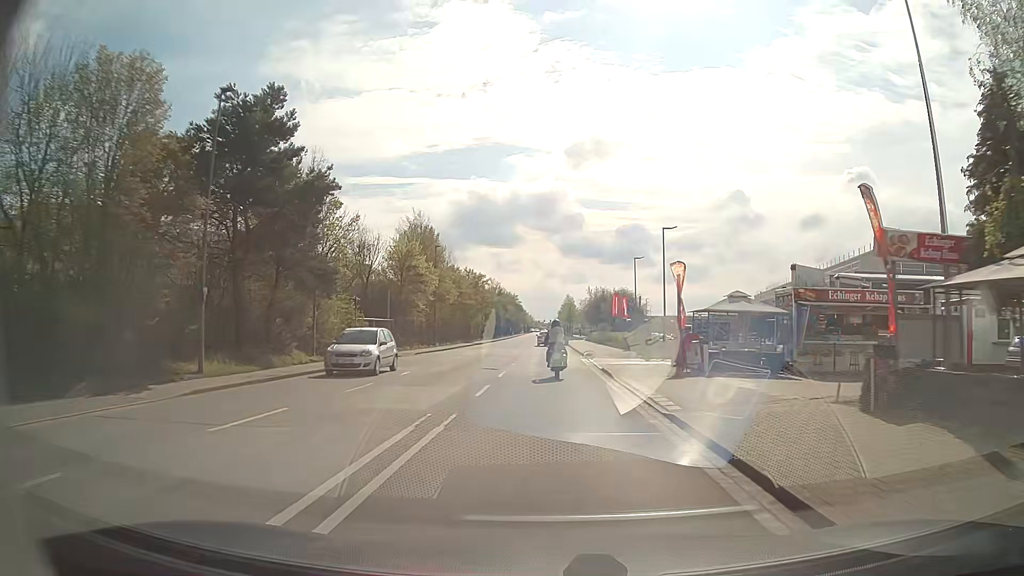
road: residential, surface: asphalt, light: Day
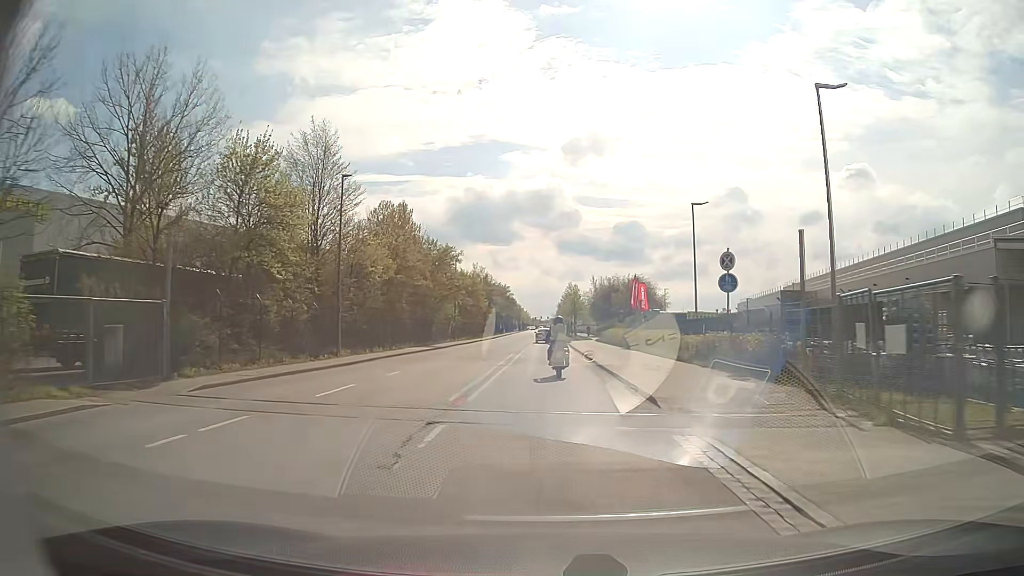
(-0.1, +25.4) m; 0°
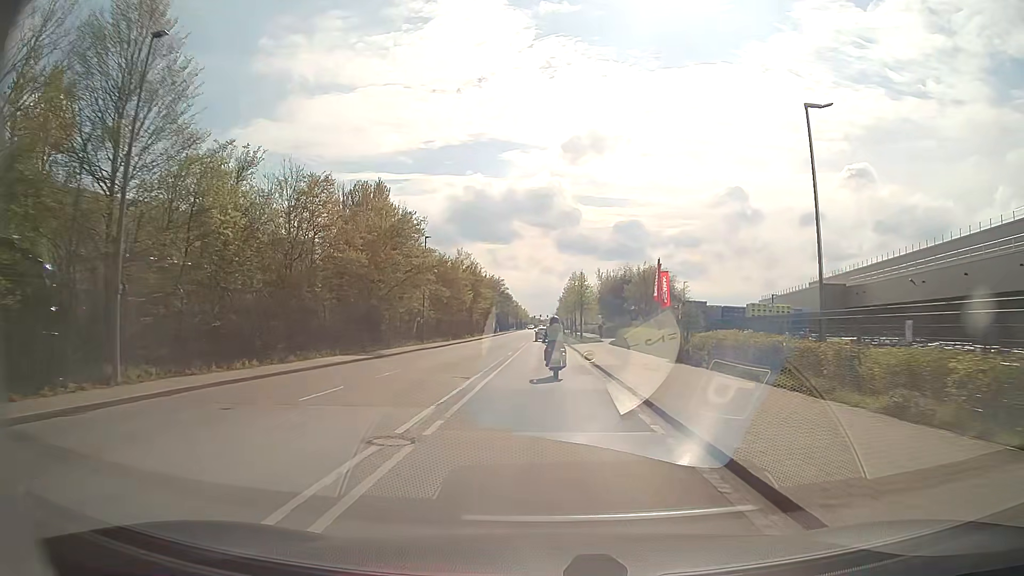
(0.0, +16.8) m; 0°
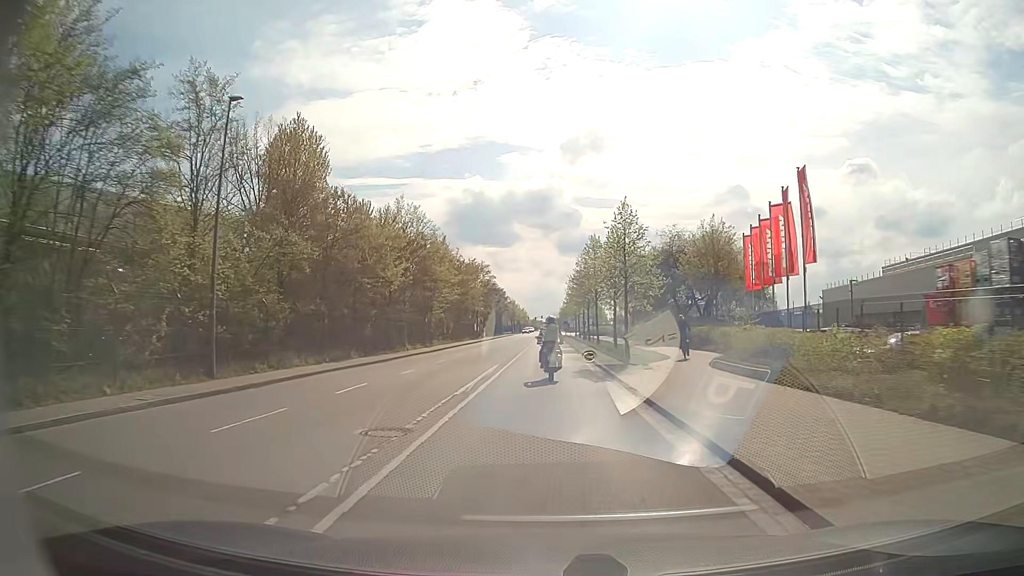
(0.0, +33.7) m; 0°
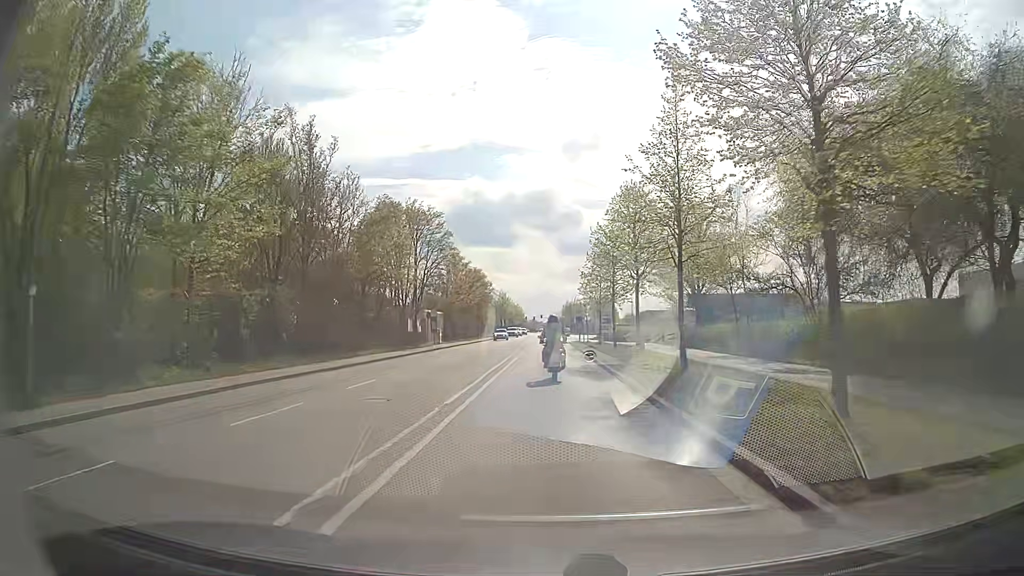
(-0.2, +41.5) m; 0°
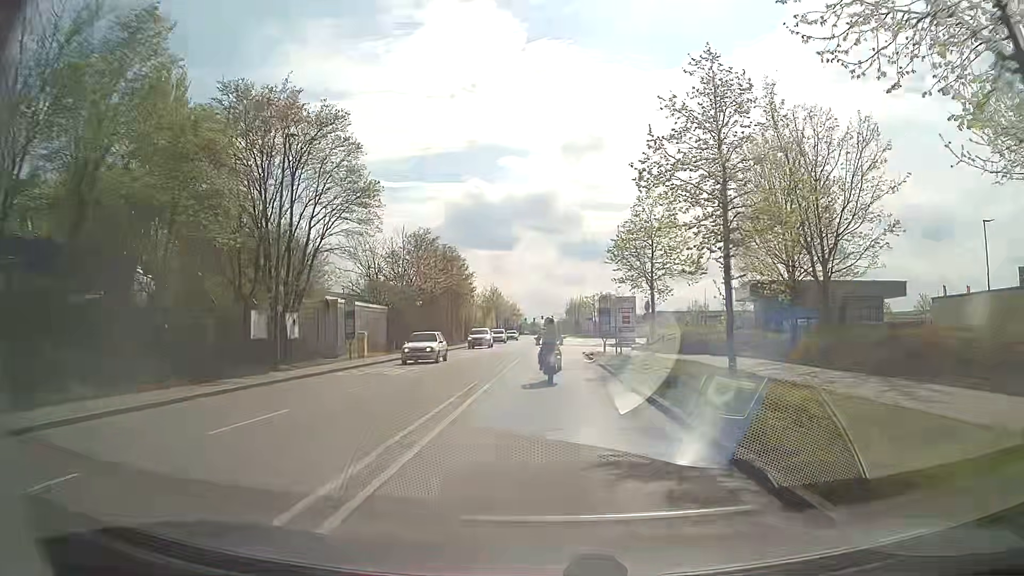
(+0.1, +24.7) m; 0°
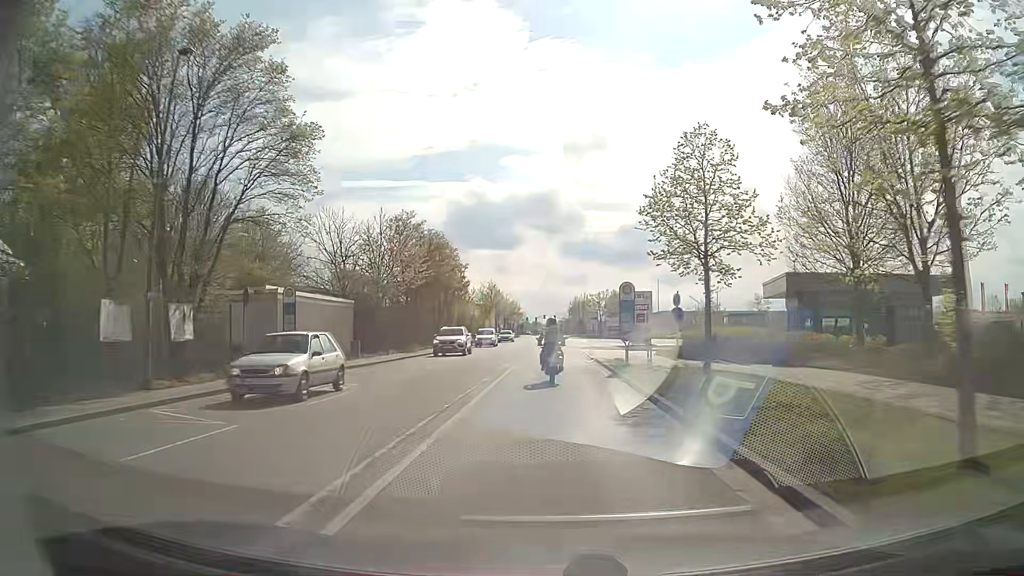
(0.0, +8.2) m; 0°
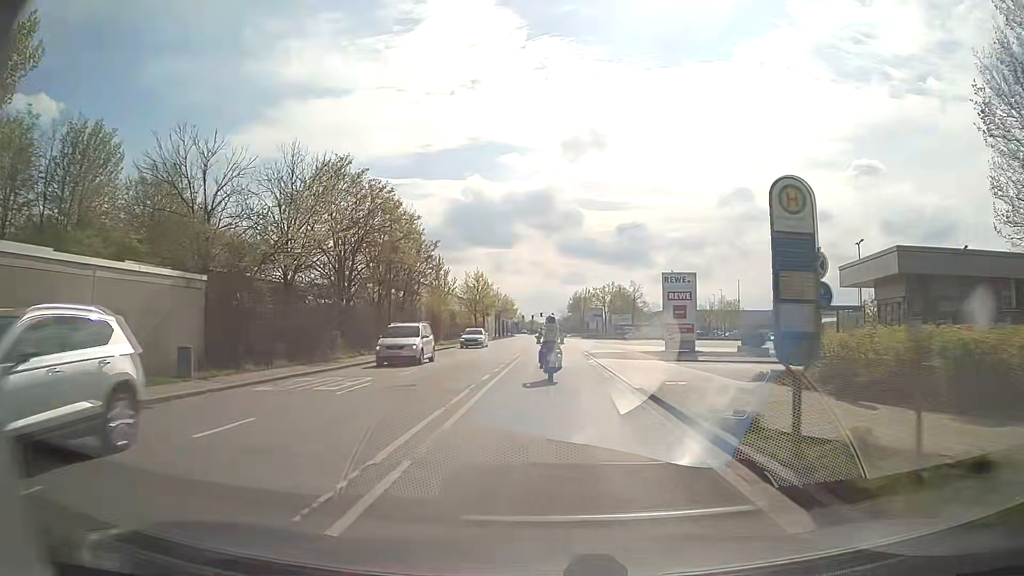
(+0.1, +16.4) m; 0°
(0, +10) (0, +20) (0, +30) (0, +40) (0, +50) (0, +60) (0, +70) (0, +80) (0, +90) (0, +100) m
